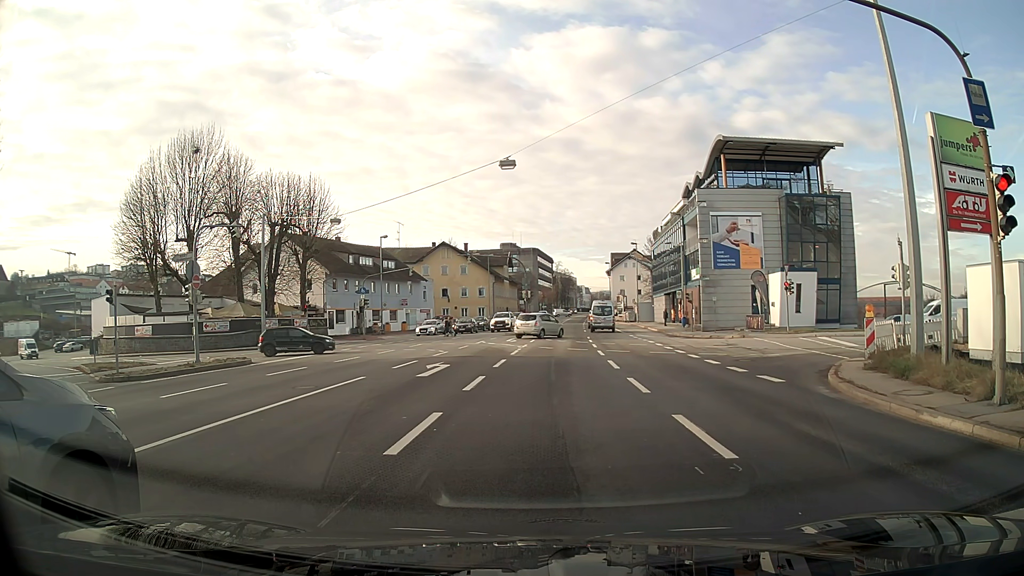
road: primary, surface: asphalt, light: Day
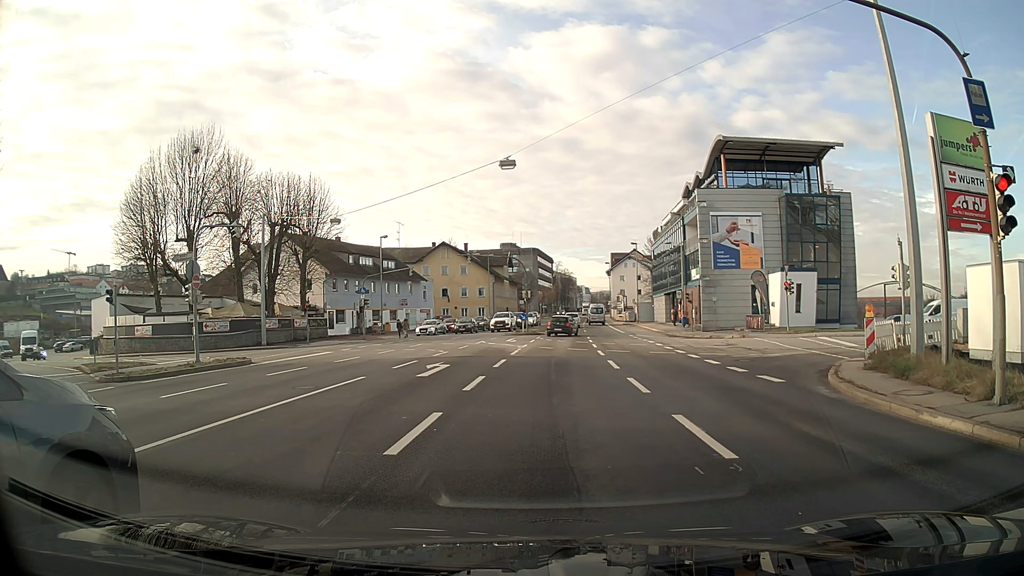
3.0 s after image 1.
(0.0, 0.0) m; 0°
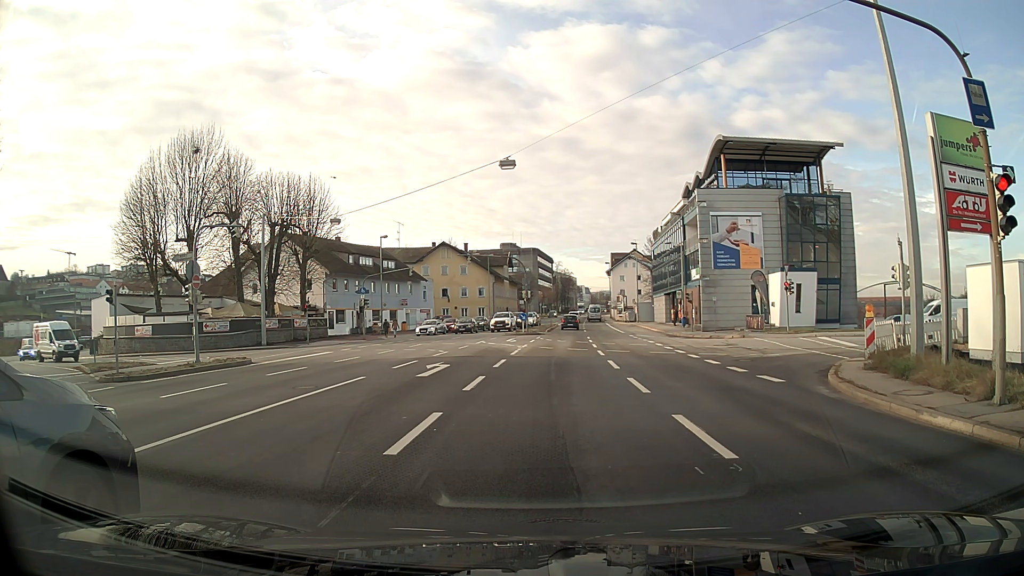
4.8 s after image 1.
(0.0, 0.0) m; 0°
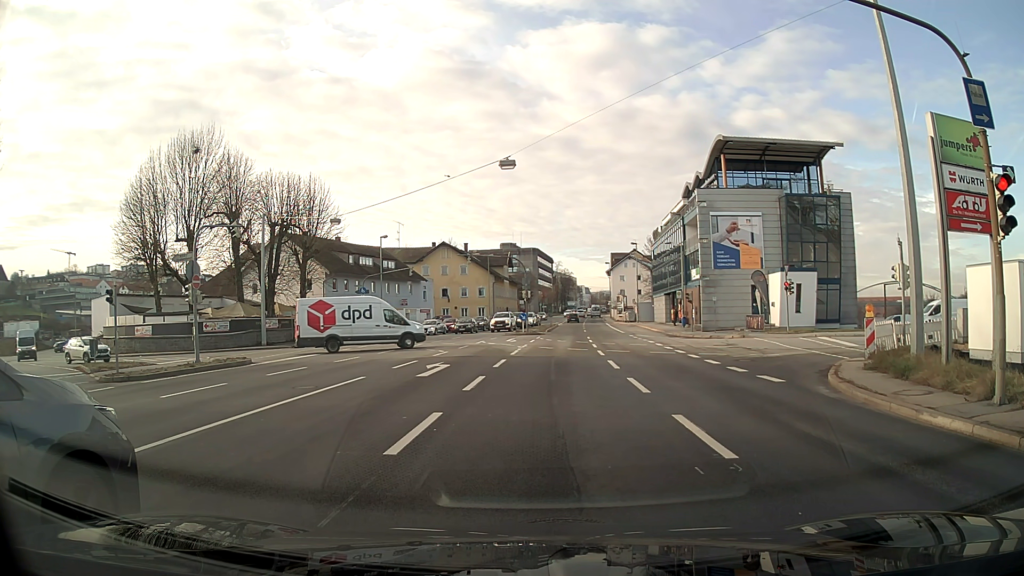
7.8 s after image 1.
(0.0, 0.0) m; 0°
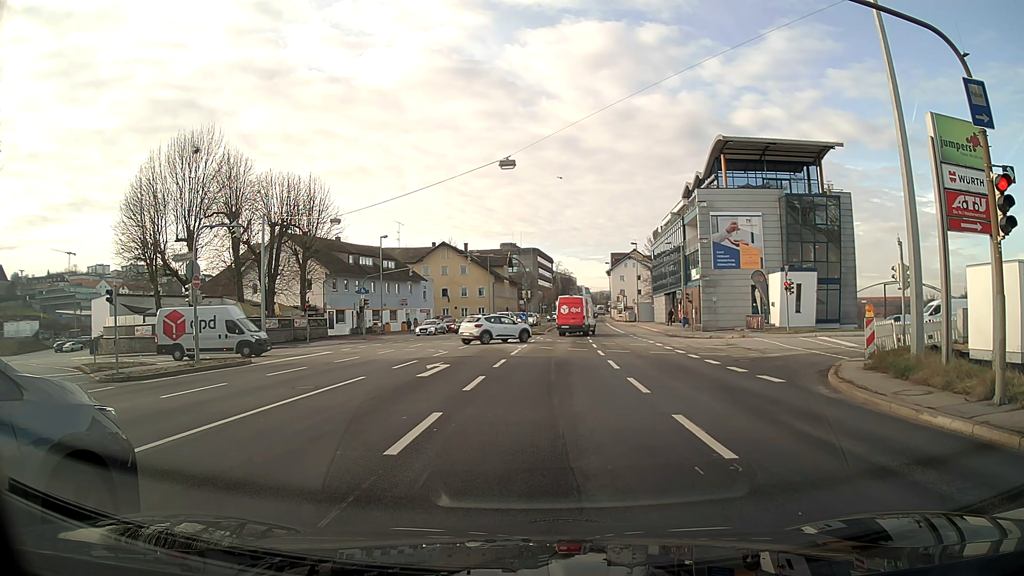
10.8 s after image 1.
(0.0, 0.0) m; 0°
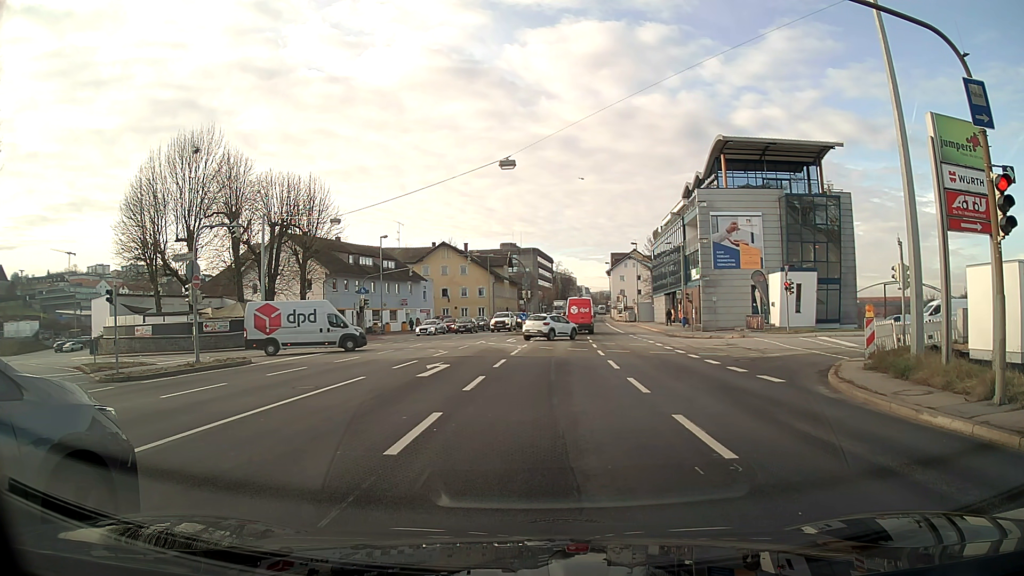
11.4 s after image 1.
(0.0, 0.0) m; 0°
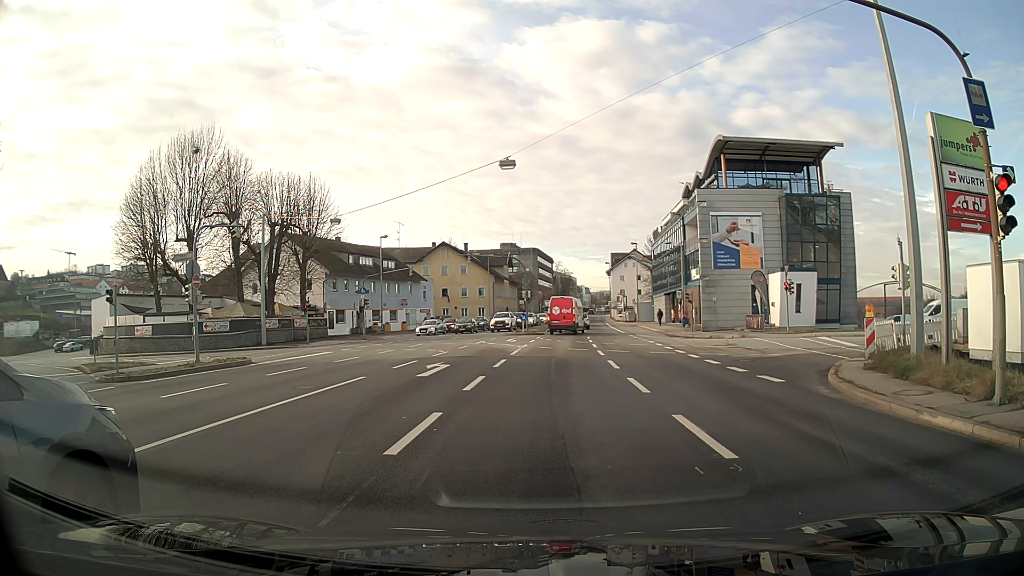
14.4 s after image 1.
(0.0, 0.0) m; 0°
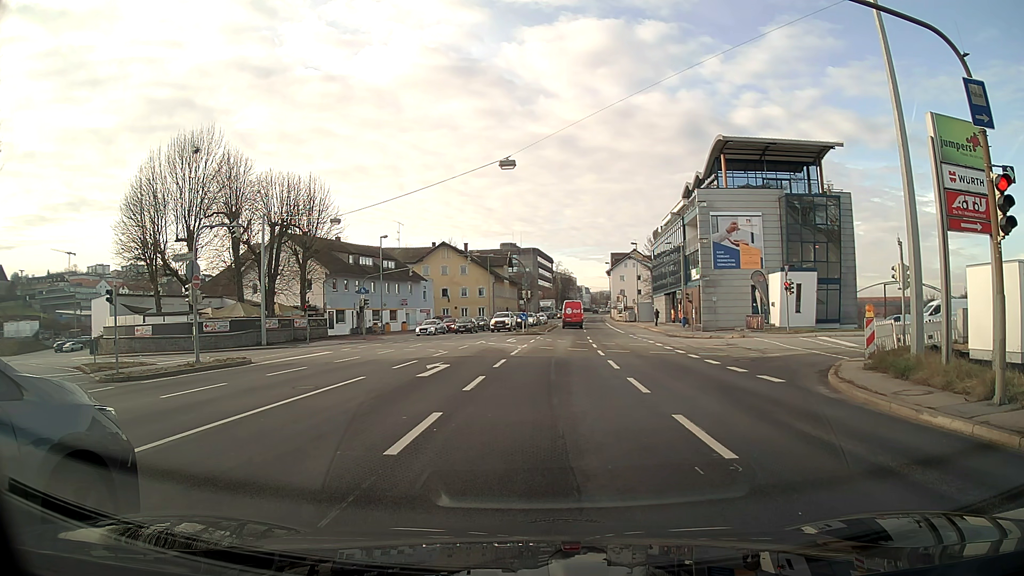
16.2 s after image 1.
(0.0, 0.0) m; 0°
